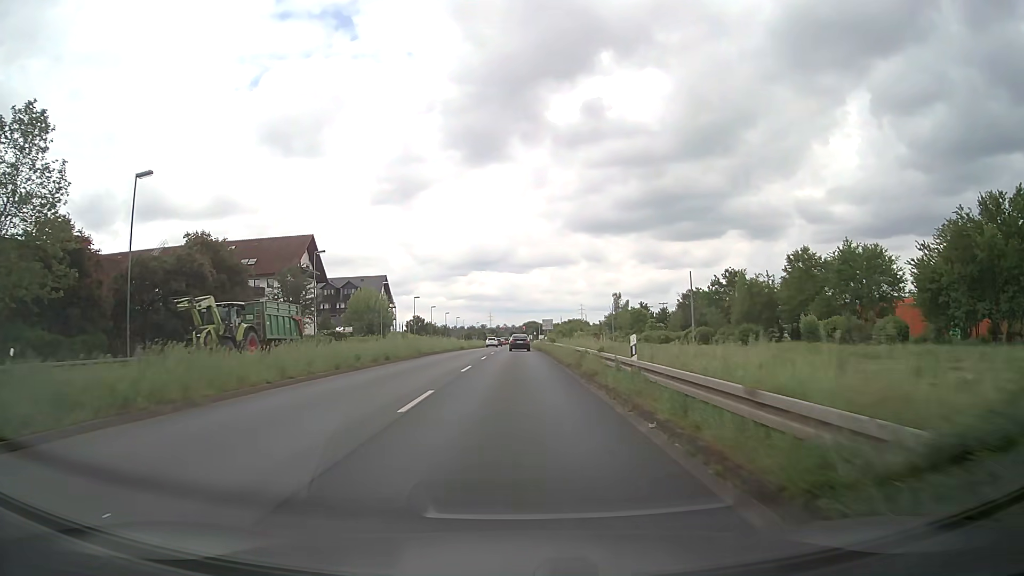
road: primary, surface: asphalt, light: Day
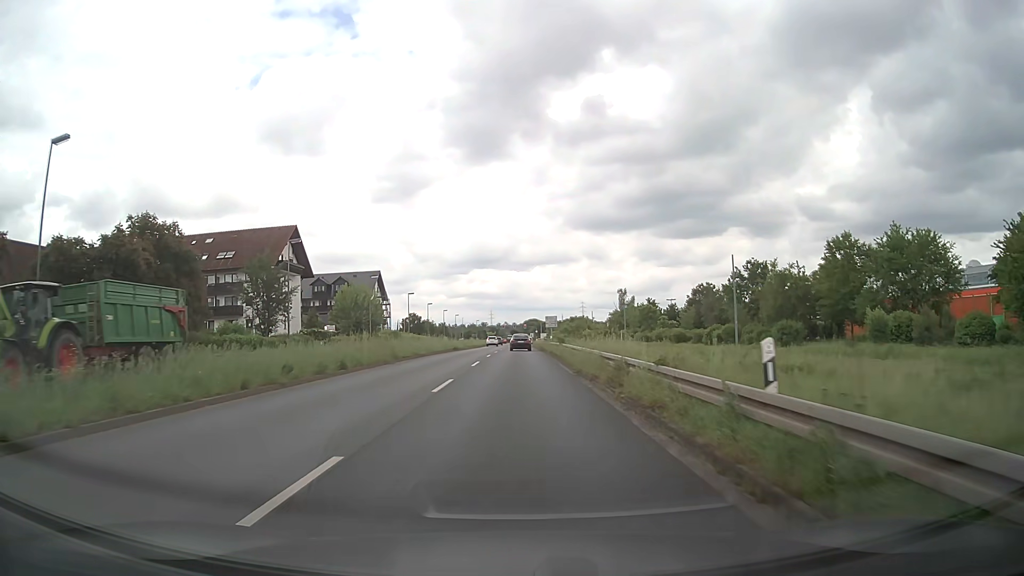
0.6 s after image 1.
(0.0, +8.0) m; 0°
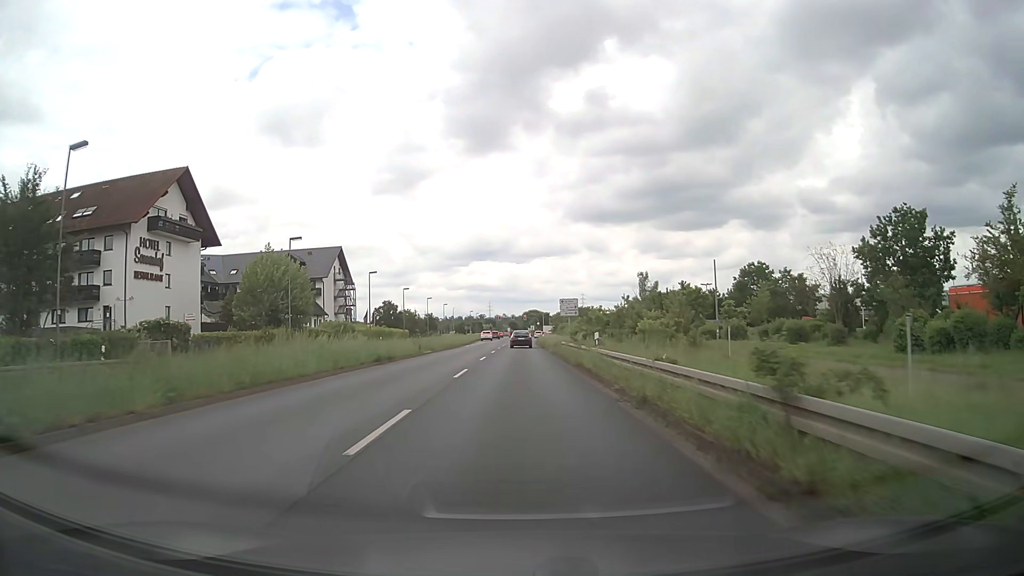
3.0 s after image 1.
(0.0, +32.1) m; 0°
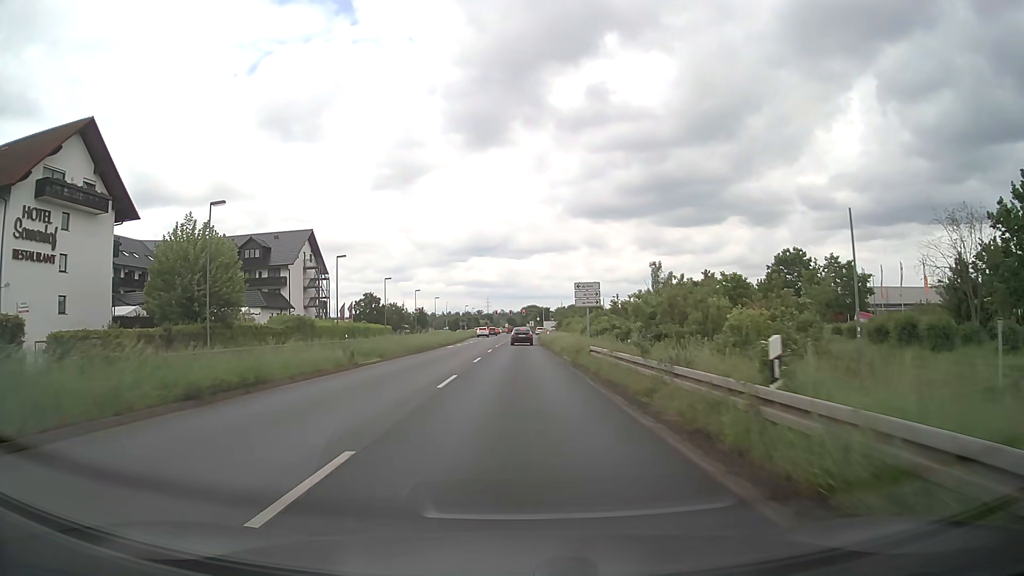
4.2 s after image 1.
(0.0, +16.1) m; 0°
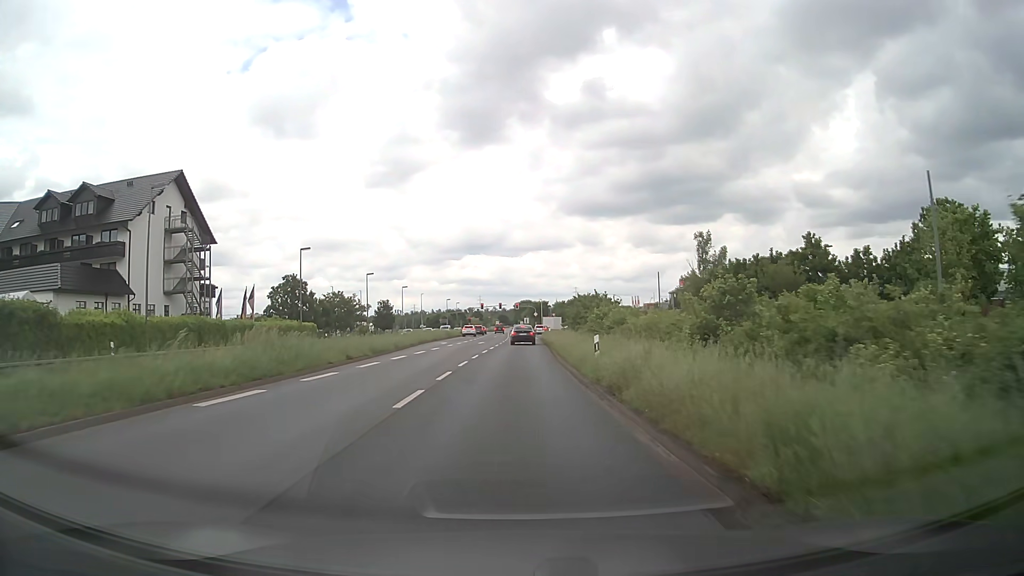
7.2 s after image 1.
(+0.3, +40.2) m; +1°
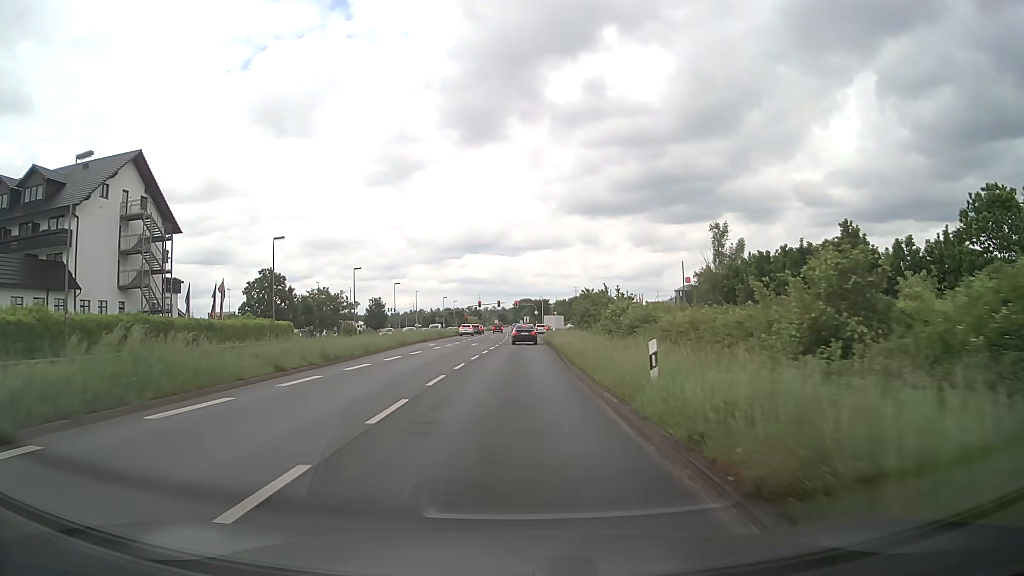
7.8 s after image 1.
(0.0, +8.0) m; 0°
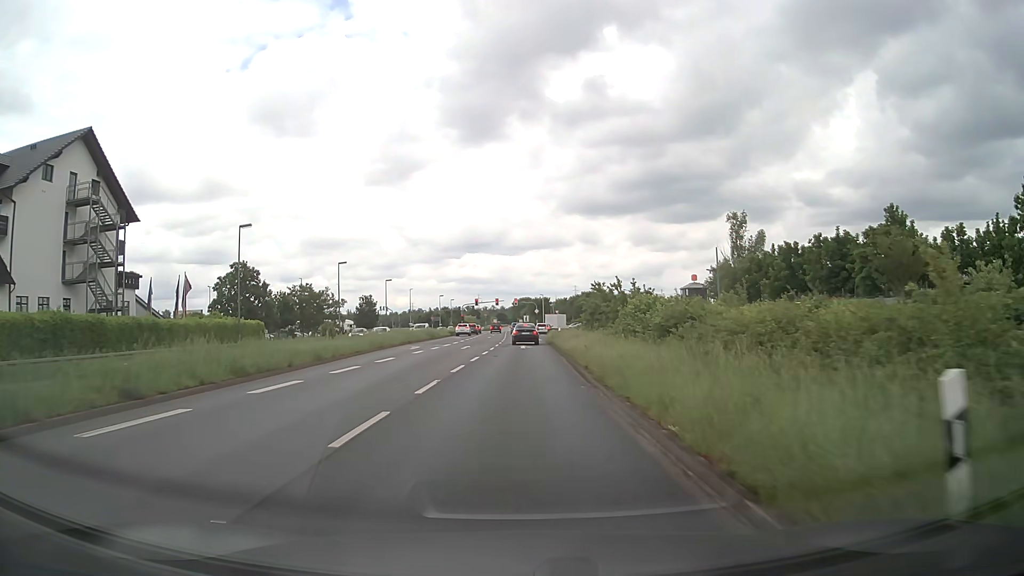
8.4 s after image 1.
(0.0, +8.0) m; 0°
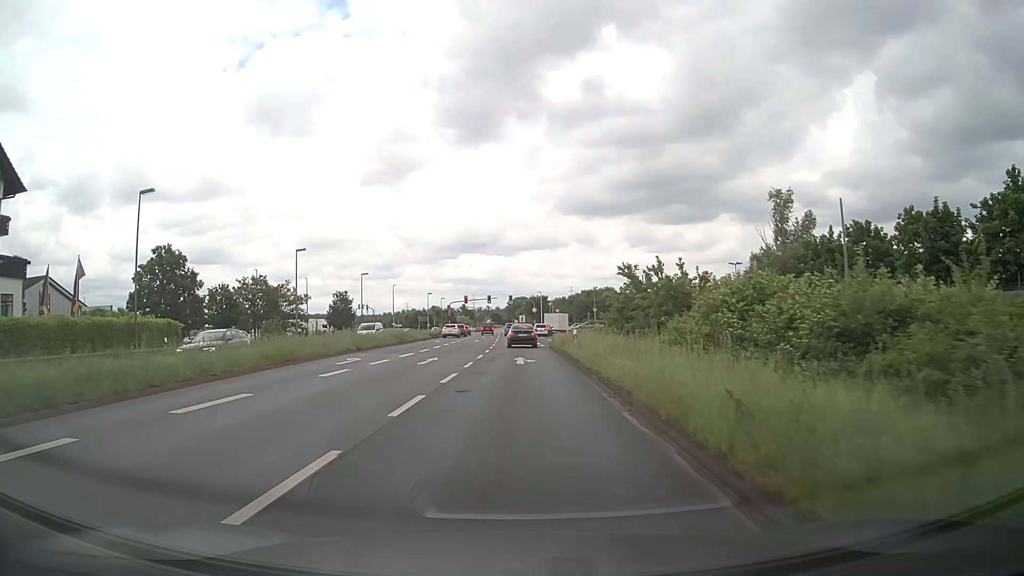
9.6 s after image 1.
(+0.1, +15.5) m; +1°
(0, +10) (0, +20) (0, +30) (0, +40) (+1, +50) (+2, +60) (+2, +70) (+3, +80) (+3, +90) (+4, +100) m
